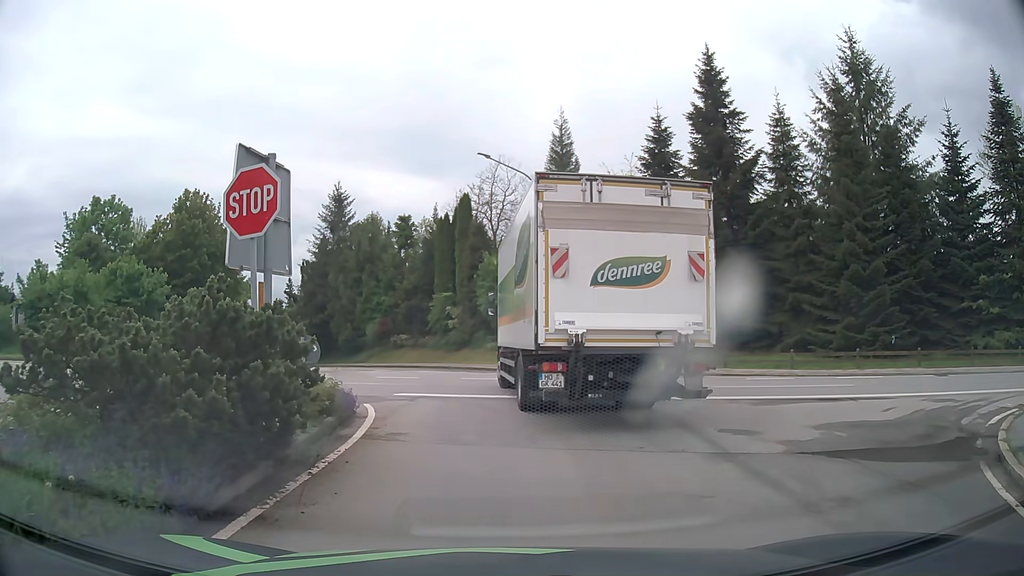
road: tertiary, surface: asphalt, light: Day
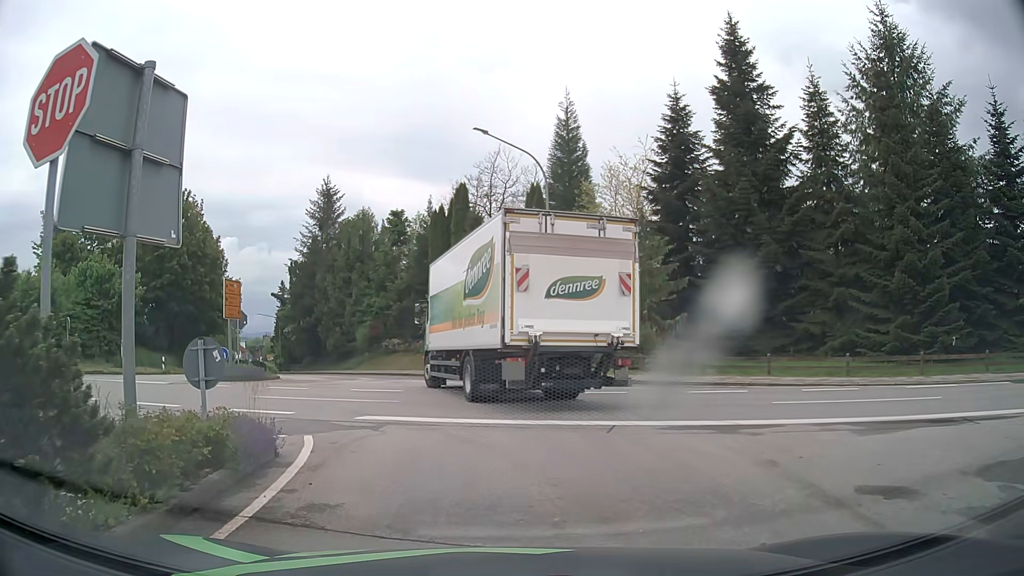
(0.0, +4.2) m; 0°
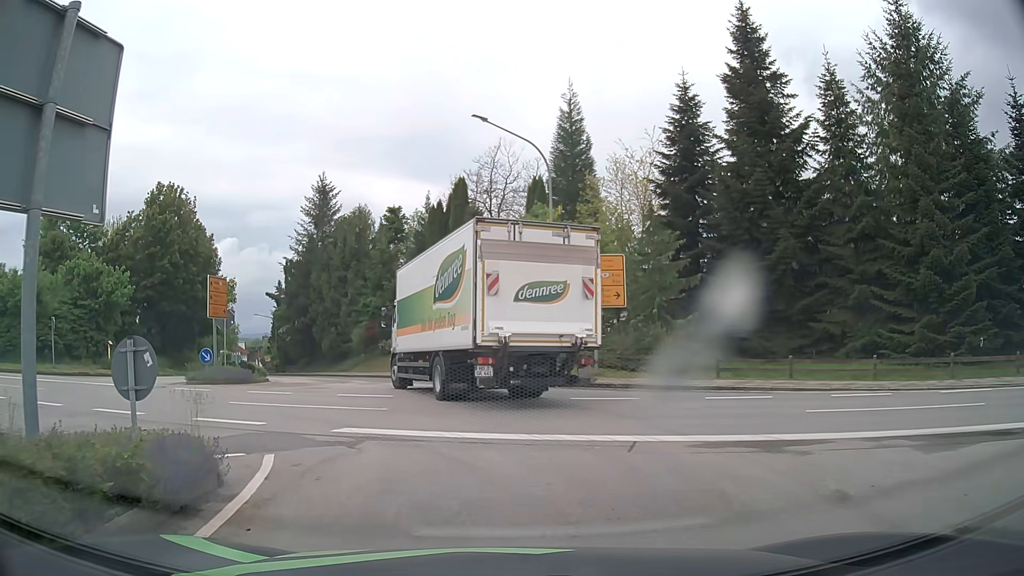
(0.0, +1.7) m; -1°
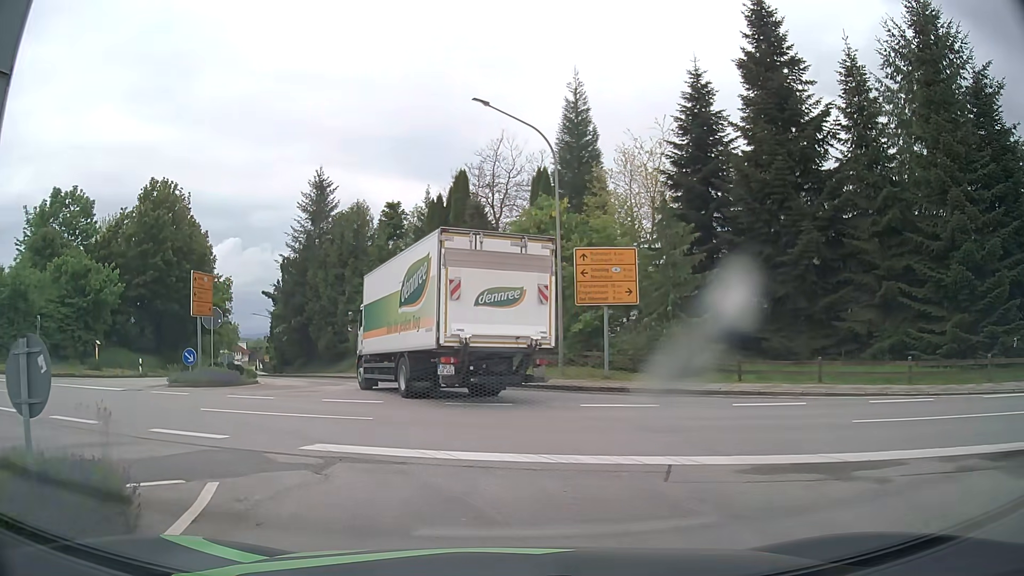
(0.0, +1.7) m; 0°
(-1, +10) (-3, +20) (-7, +29) (-12, +38) (-17, +46) (-21, +55) (-25, +64) (-29, +74) (-33, +83) (-36, +92) m
